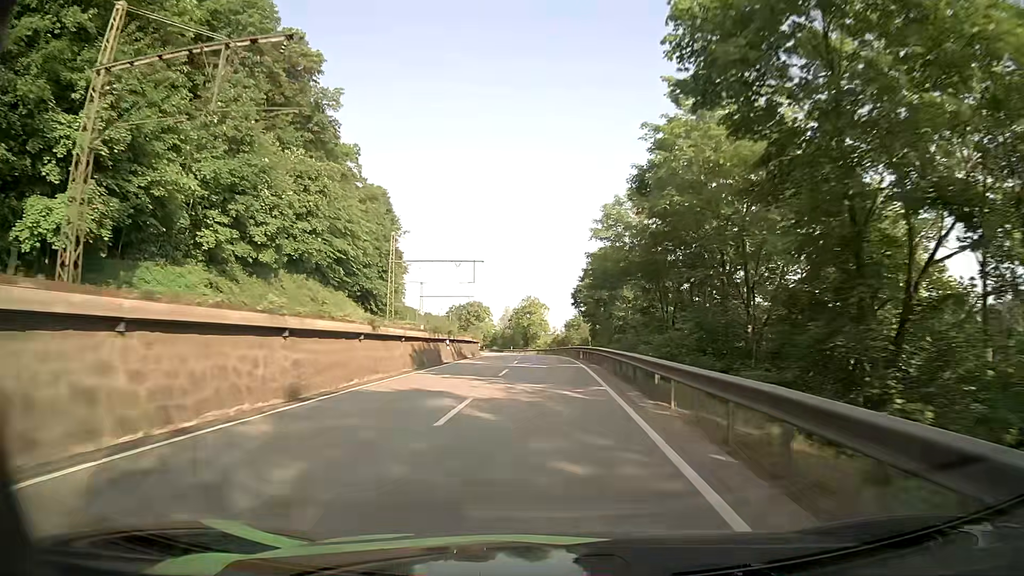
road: primary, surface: asphalt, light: Day
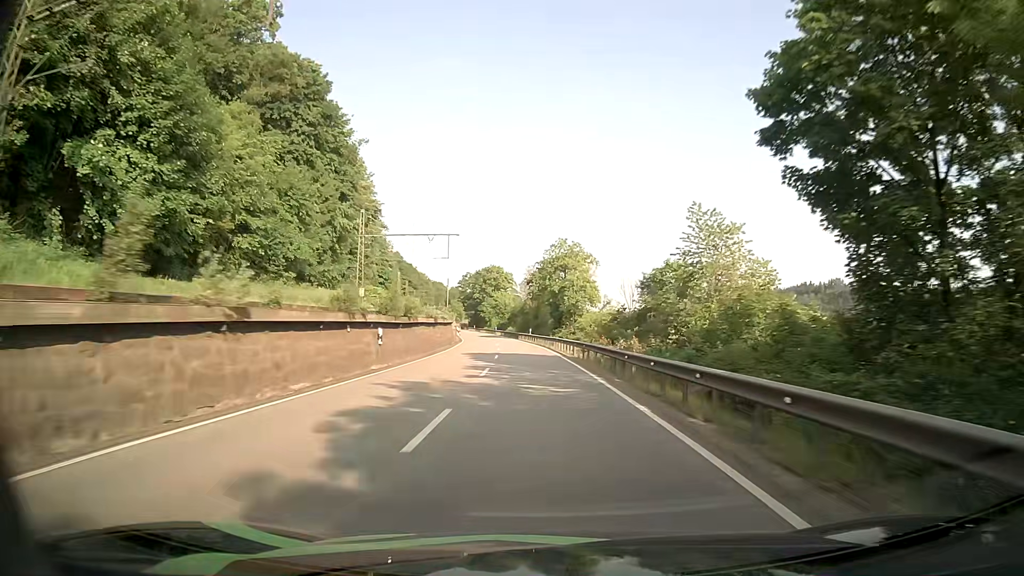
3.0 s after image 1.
(-1.4, +62.2) m; -3°
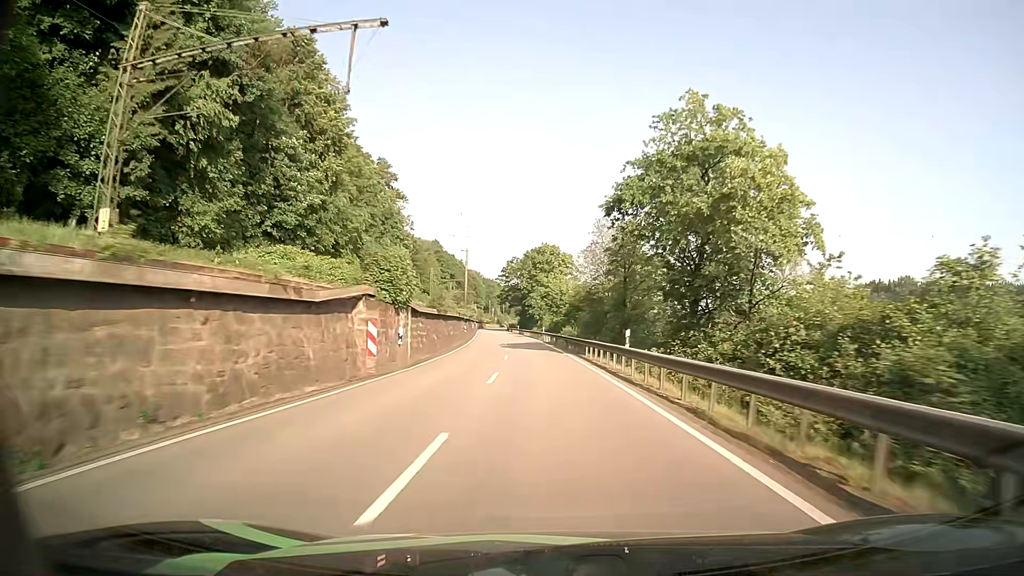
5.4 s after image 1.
(-2.5, +50.6) m; -5°
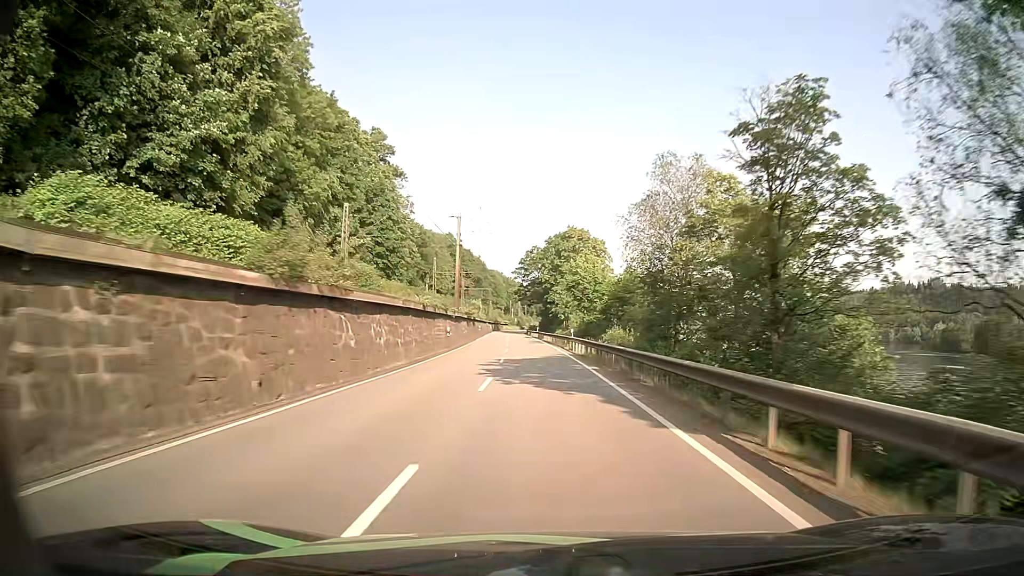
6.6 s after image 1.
(-0.5, +26.0) m; -2°
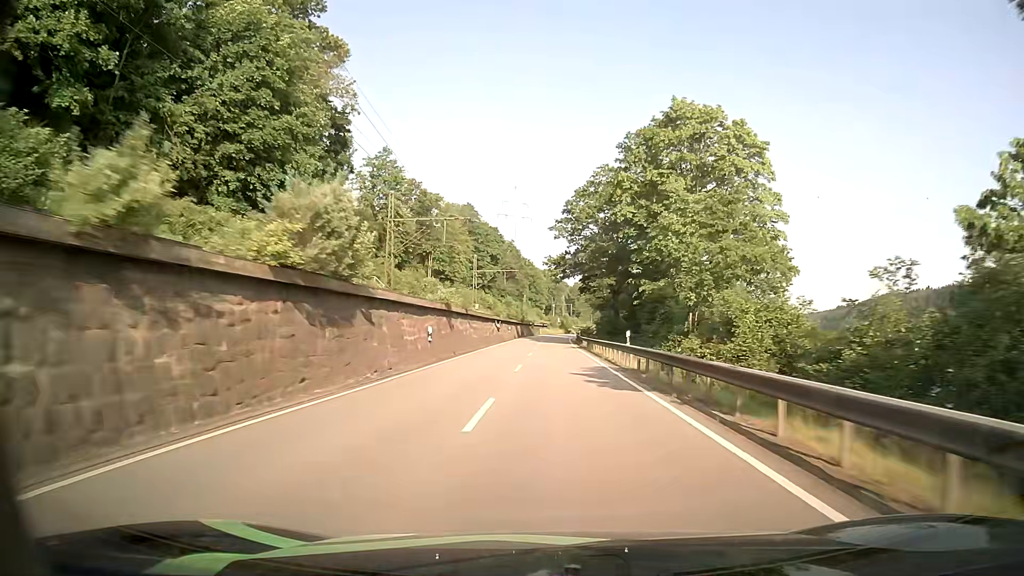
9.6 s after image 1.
(-2.8, +65.6) m; -4°
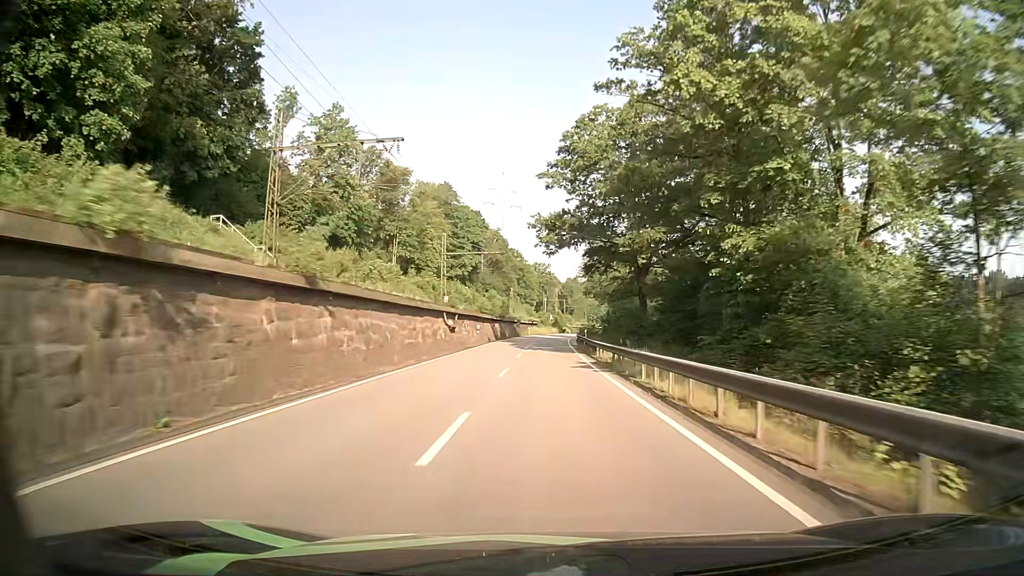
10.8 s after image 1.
(0.0, +26.1) m; 0°
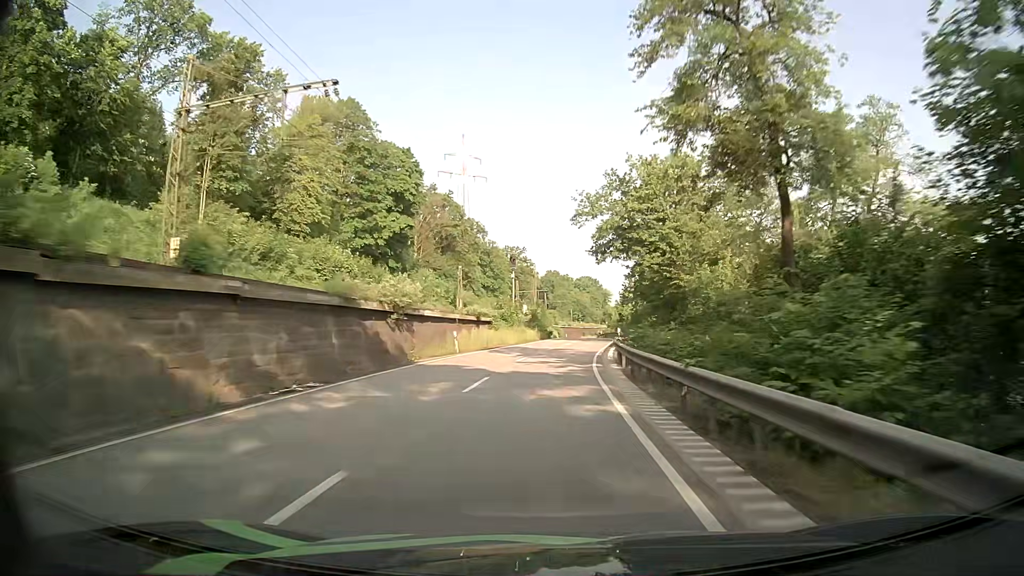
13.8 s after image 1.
(+0.9, +64.3) m; +2°
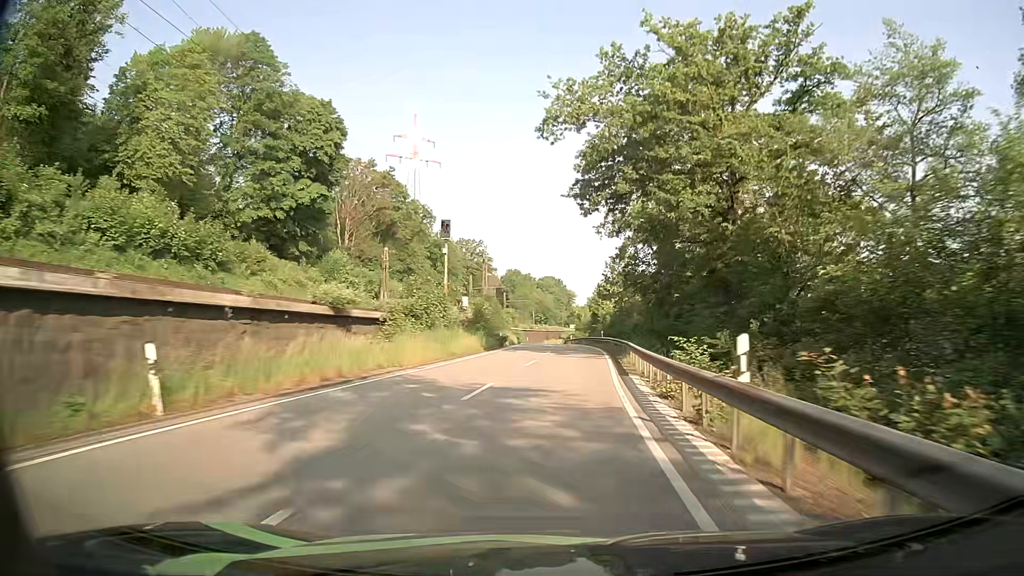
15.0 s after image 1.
(+0.7, +25.0) m; +3°
(0, +10) (0, +20) (+1, +30) (+1, +40) (+2, +50) (+2, +60) (+2, +70) (+2, +80) (+2, +90) (+1, +100) m
